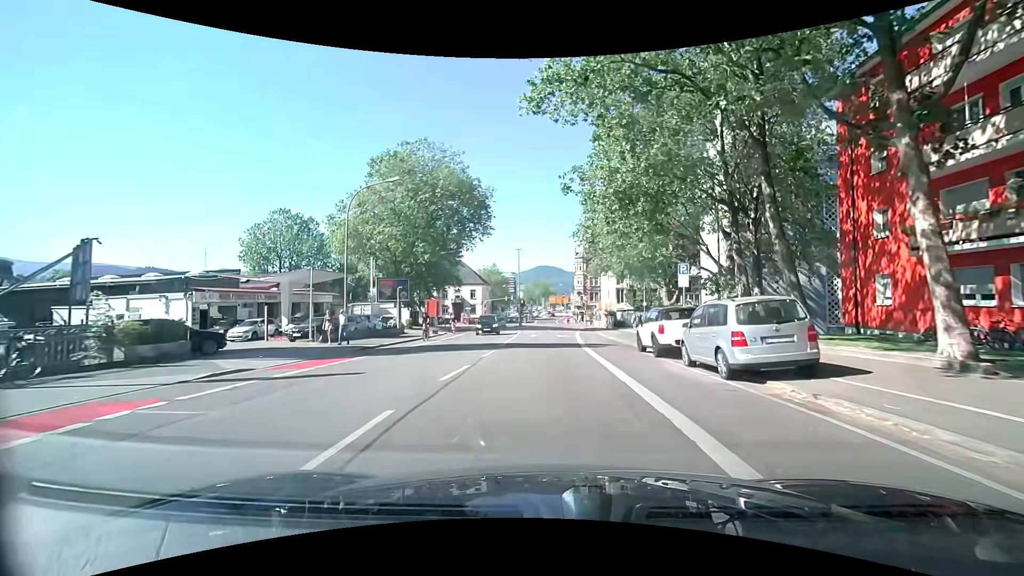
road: secondary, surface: asphalt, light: Day
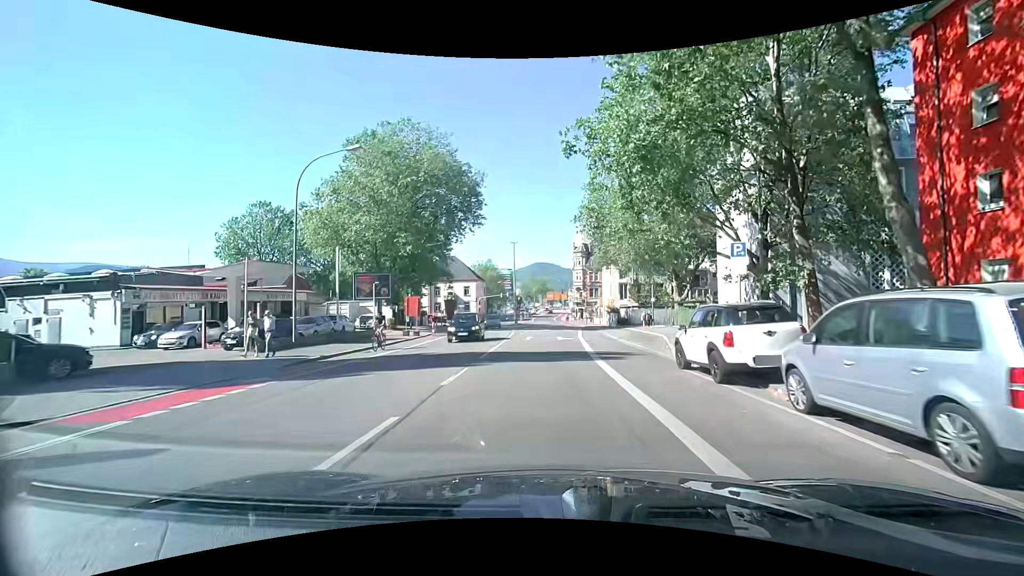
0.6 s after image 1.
(+0.1, +5.8) m; +1°
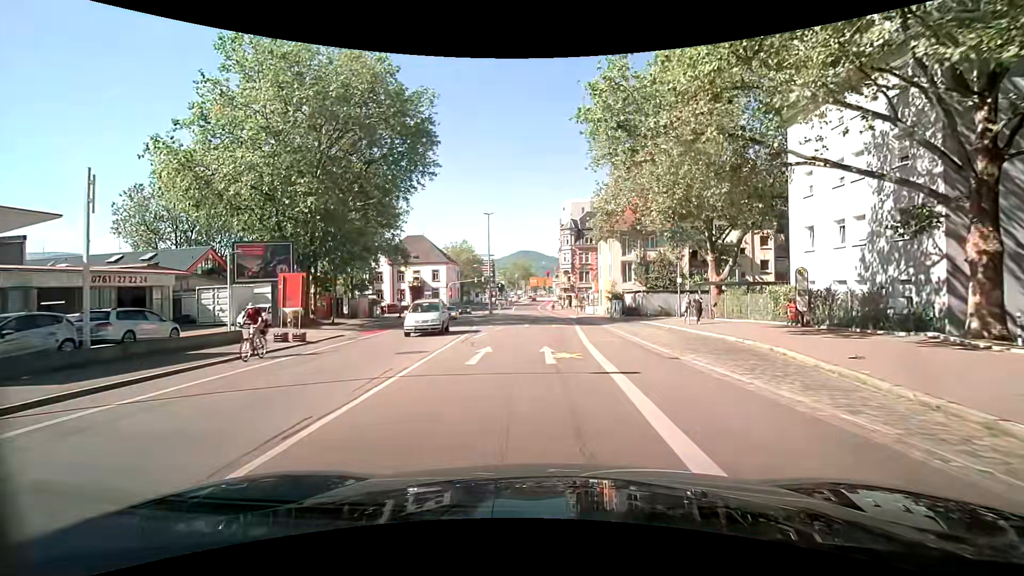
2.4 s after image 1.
(+0.5, +16.6) m; +3°
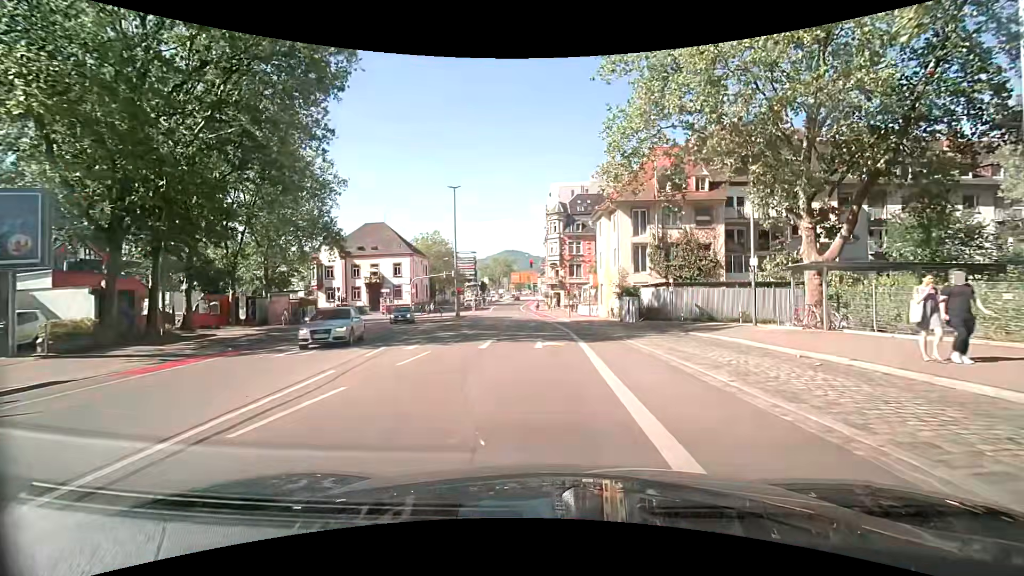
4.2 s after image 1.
(+0.1, +15.8) m; +2°
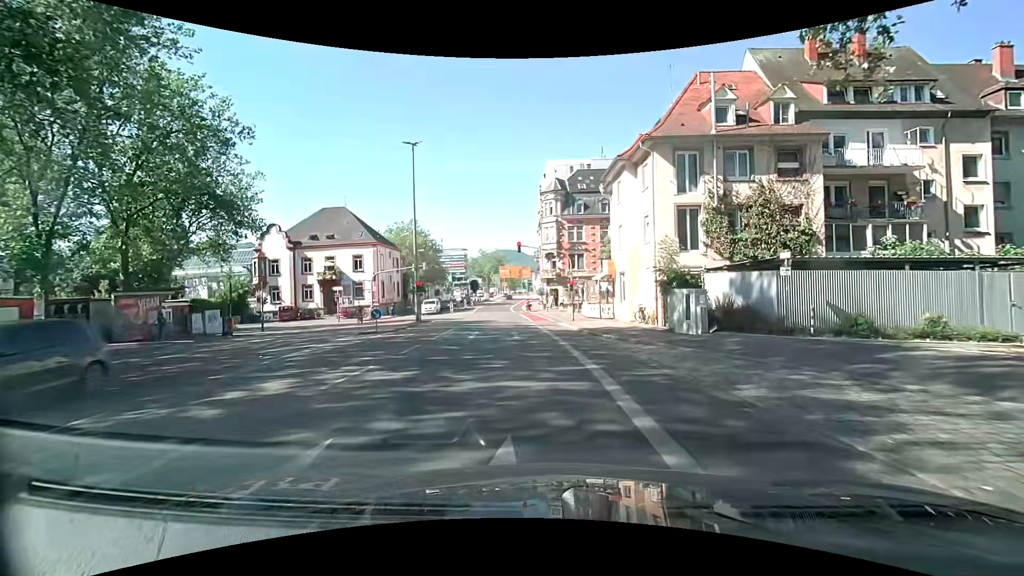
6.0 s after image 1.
(0.0, +15.0) m; 0°
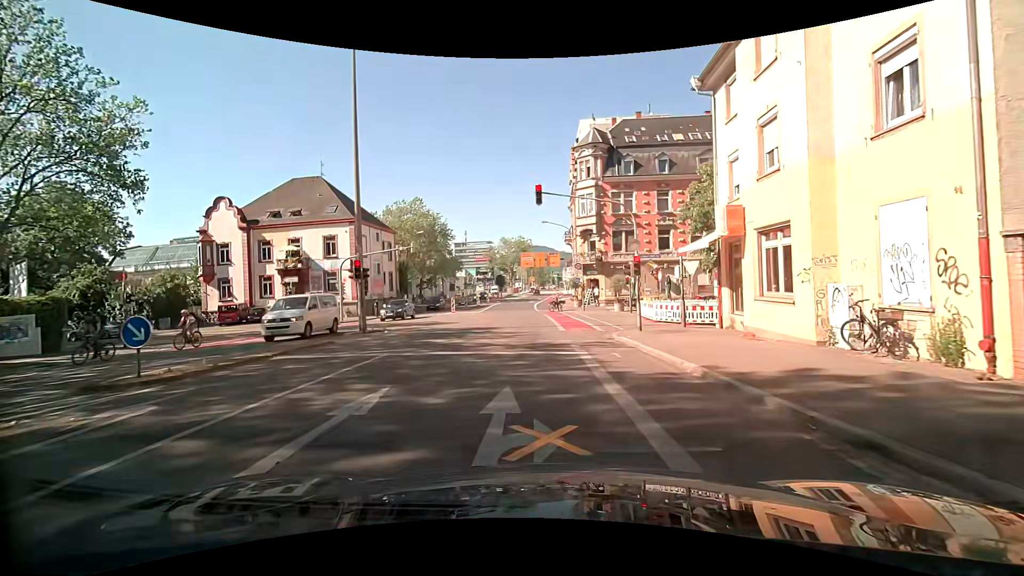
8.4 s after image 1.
(-0.3, +17.1) m; -4°
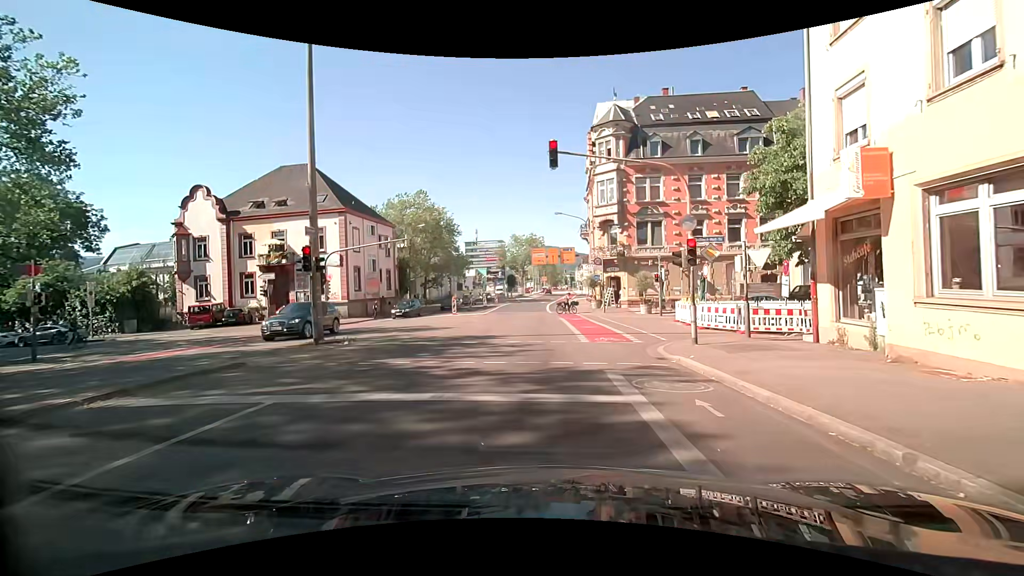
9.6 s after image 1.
(0.0, +5.5) m; -2°
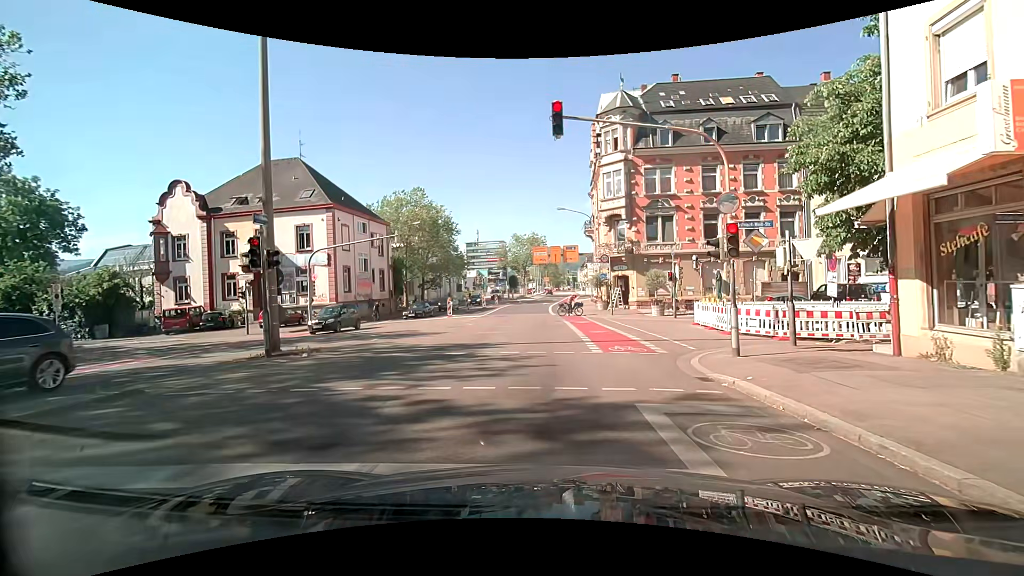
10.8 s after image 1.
(+0.1, +2.7) m; 0°
(0, +10) (0, +20) (0, +30) (0, +40) (0, +50) (0, +60) (+1, +70) (+2, +80) (+5, +90) (+8, +99) m
